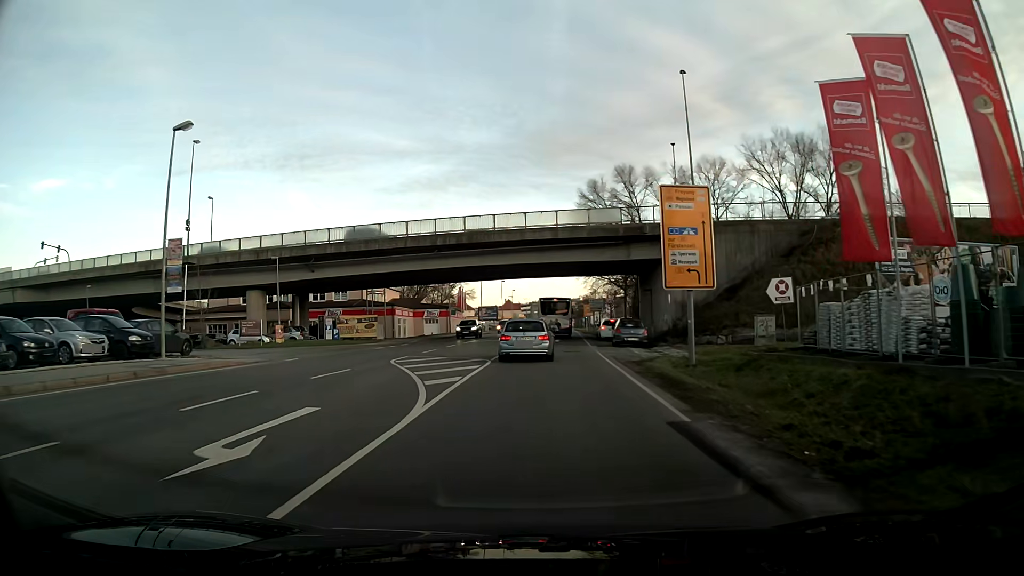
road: primary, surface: asphalt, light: Day
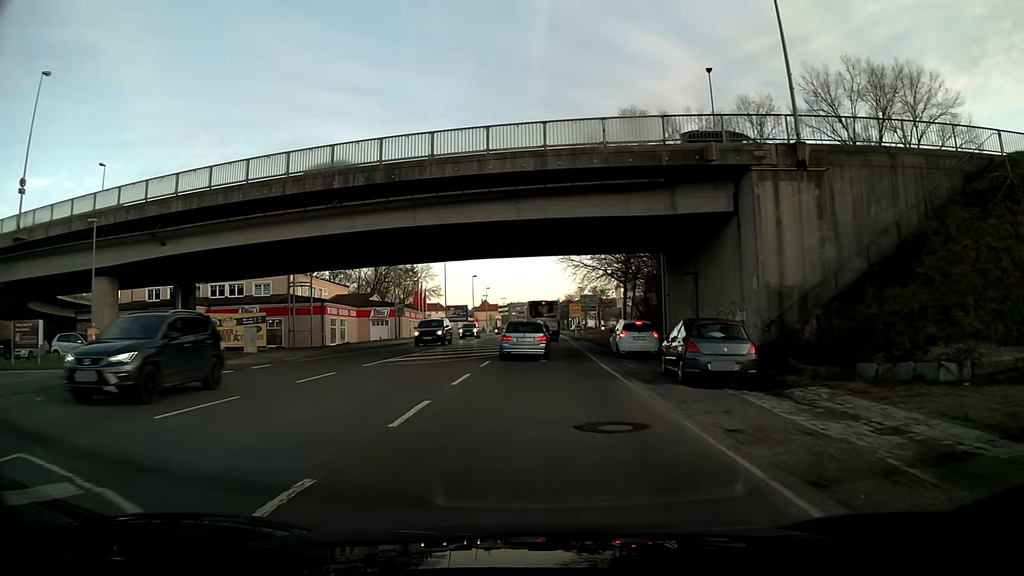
(+0.2, +19.9) m; +1°
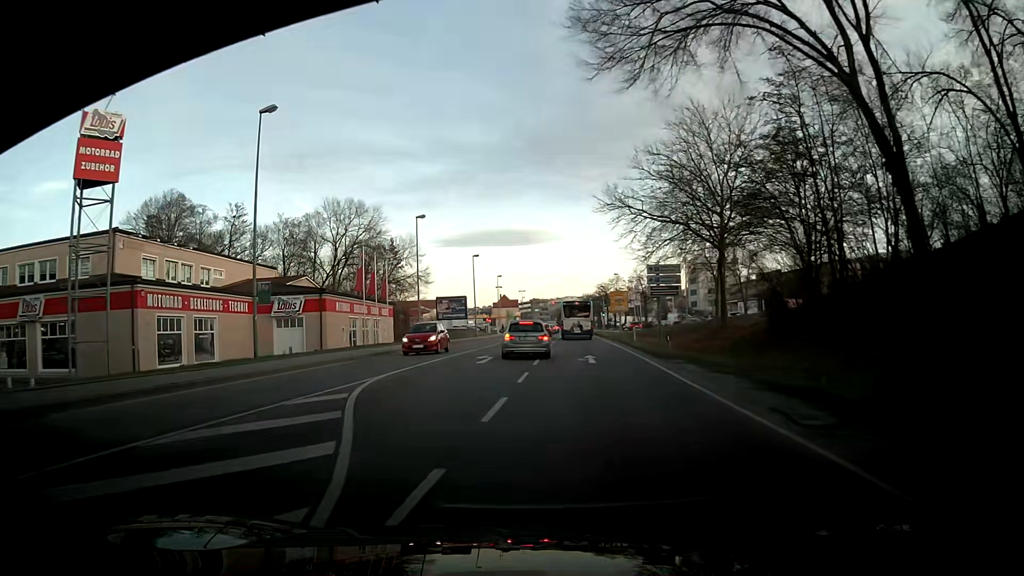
(-0.2, +33.1) m; -3°
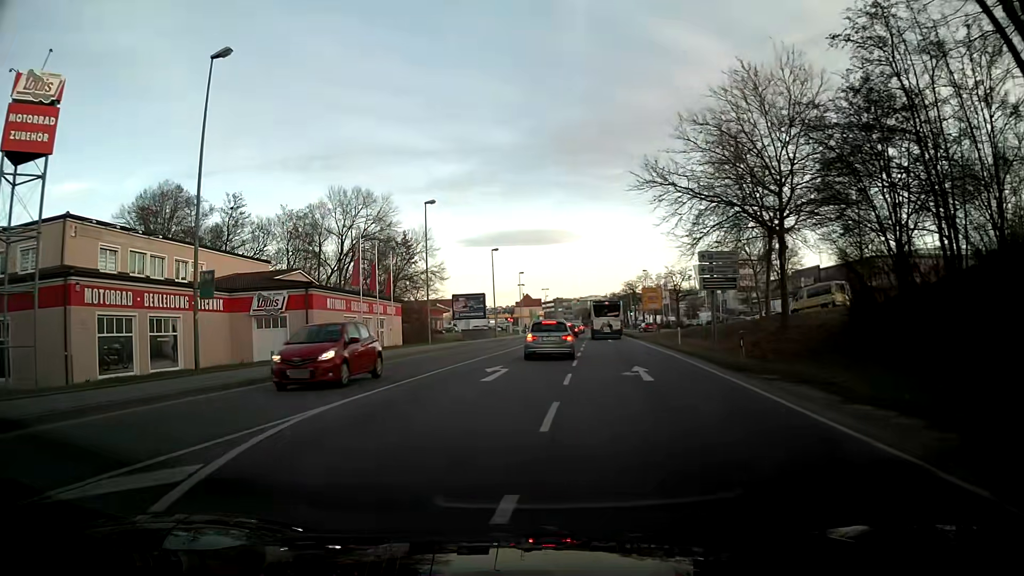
(-0.1, +6.8) m; -1°
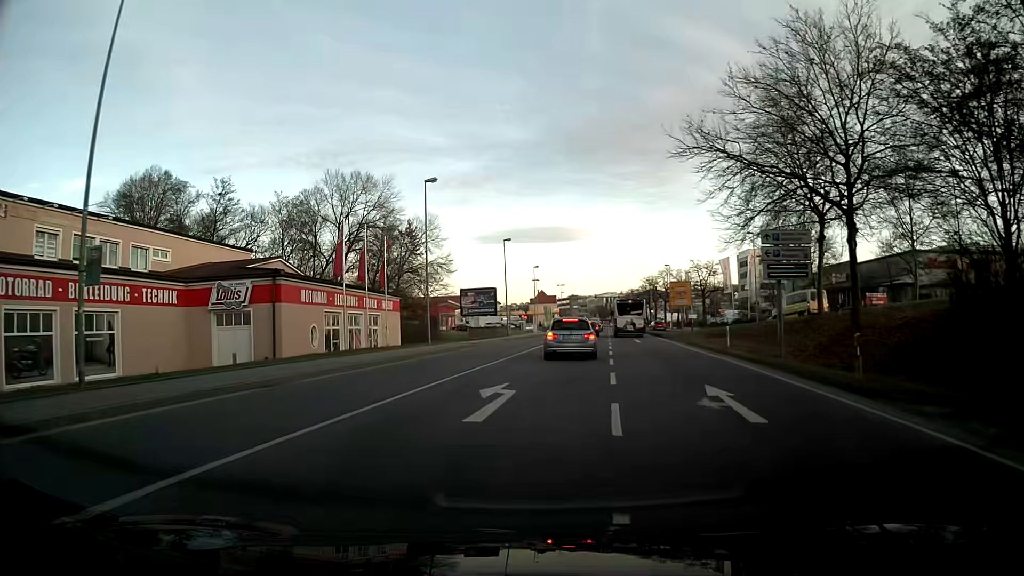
(0.0, +6.6) m; -1°
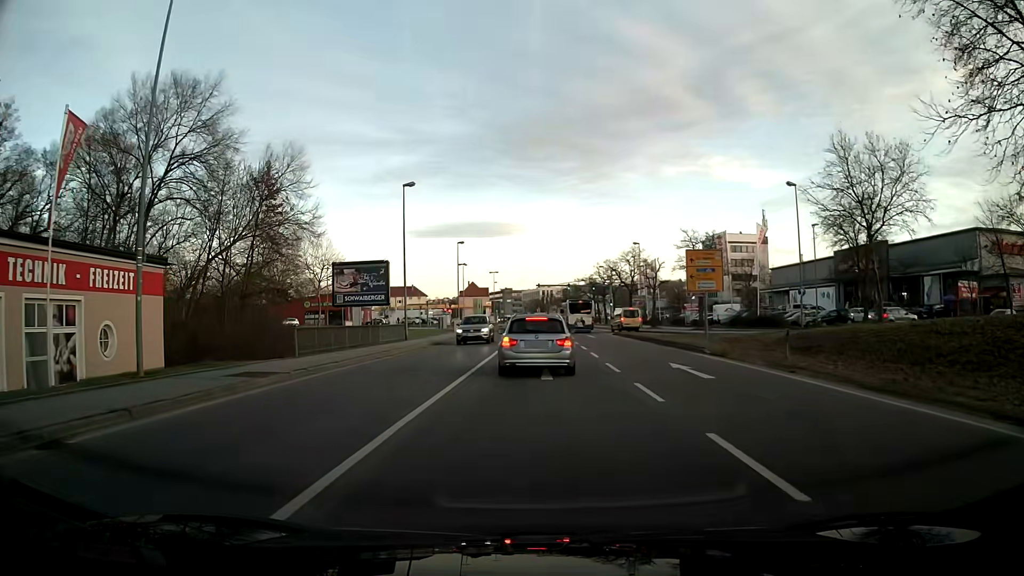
(+1.1, +26.5) m; +5°
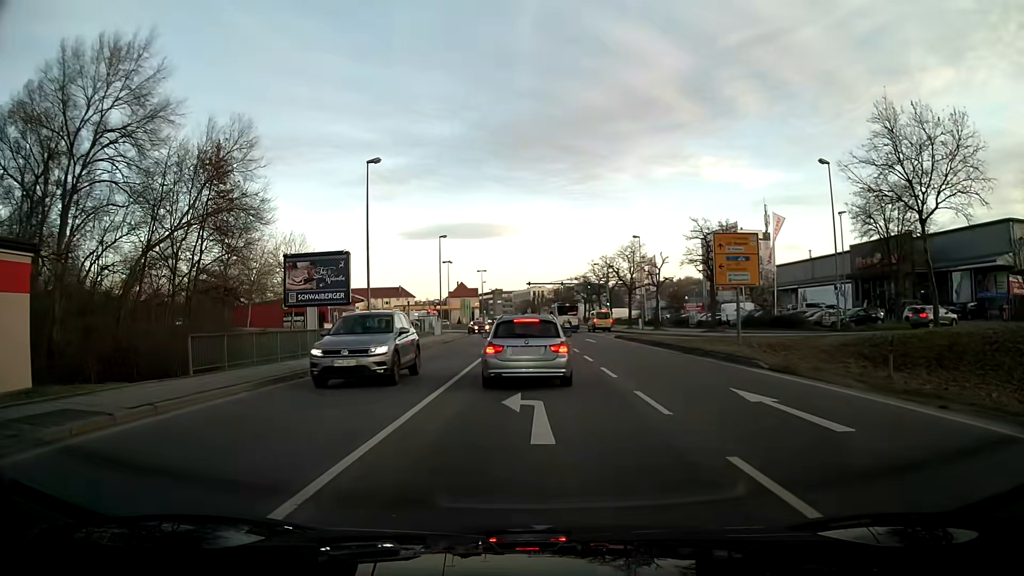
(+0.1, +7.2) m; +1°
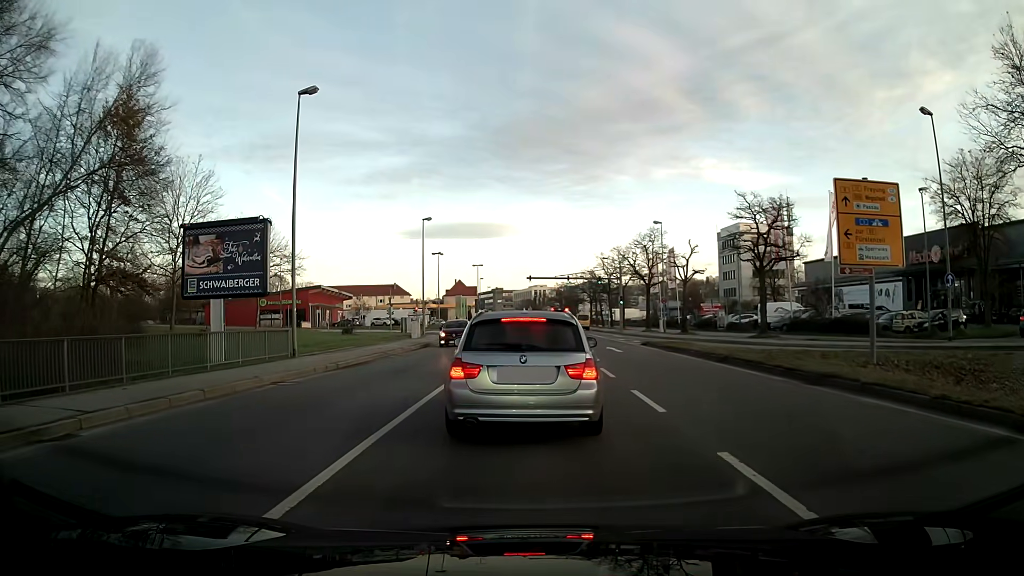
(0.0, +11.4) m; 0°
(0, +10) (0, +20) (0, +30) (0, +40) (0, +50) (0, +60) (-1, +70) (-2, +80) (-7, +88) (-16, +91) m
